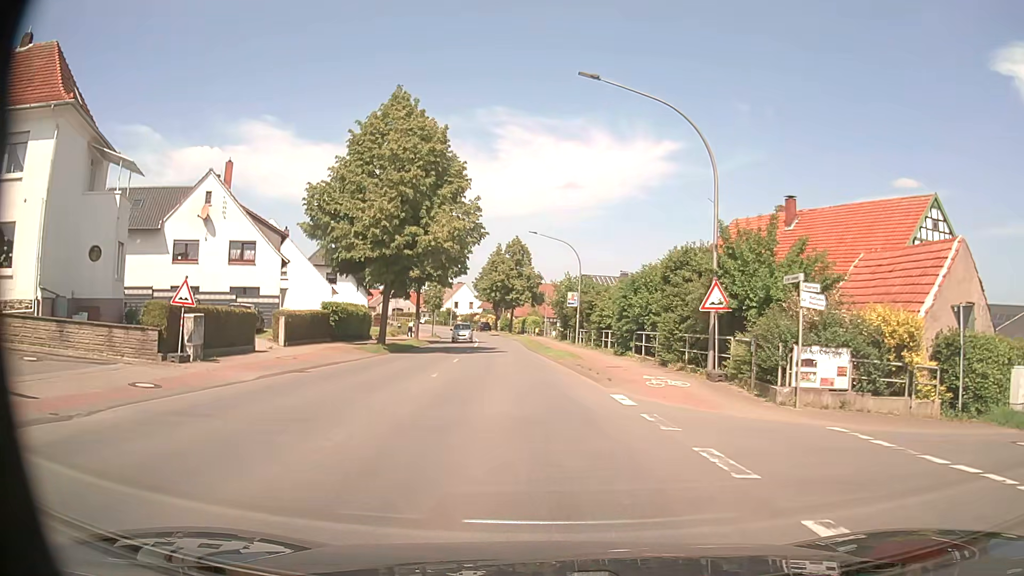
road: primary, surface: asphalt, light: Day
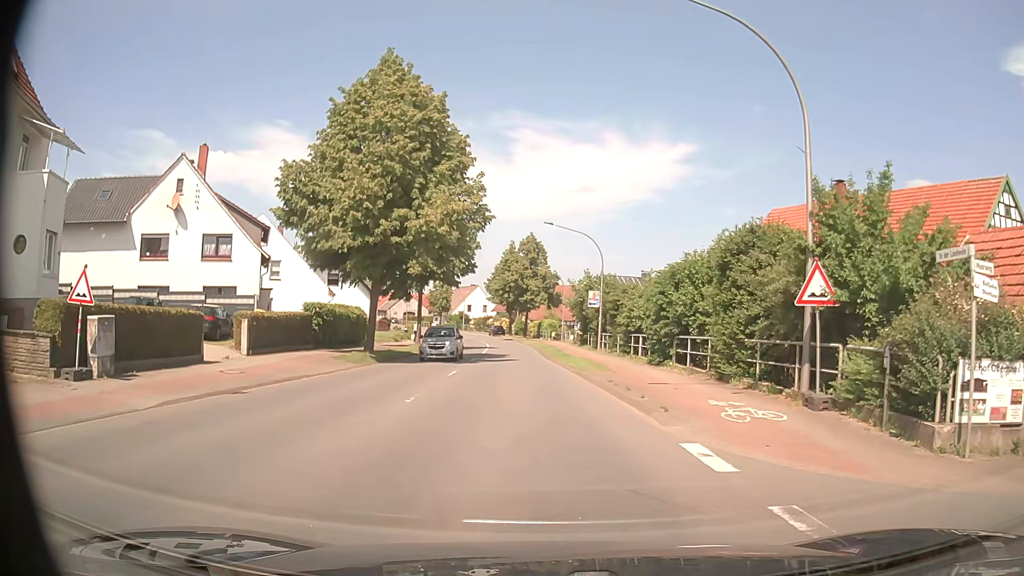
(-0.1, +5.1) m; -2°
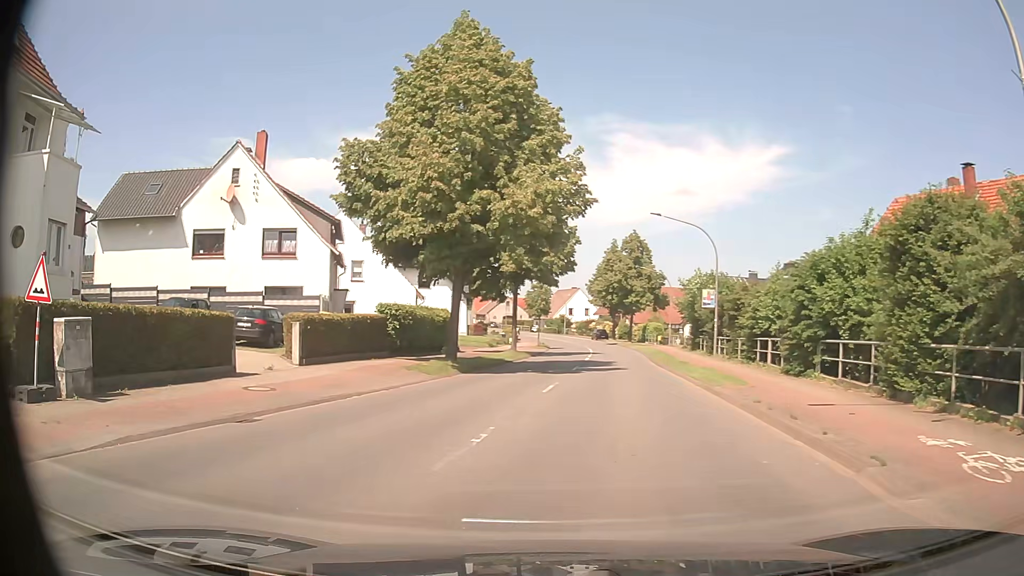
(-0.1, +4.3) m; -8°
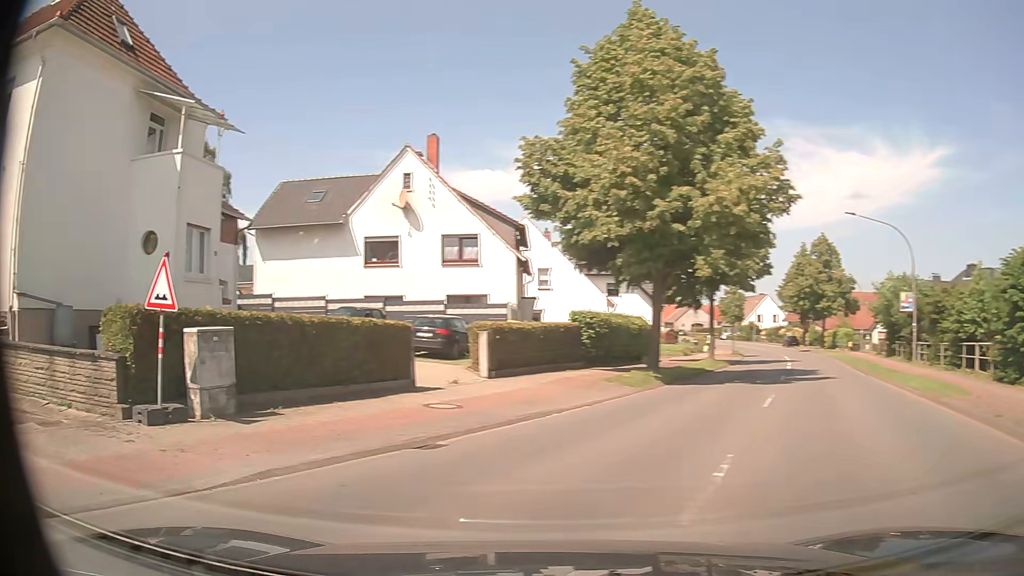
(-0.2, +1.9) m; -16°
